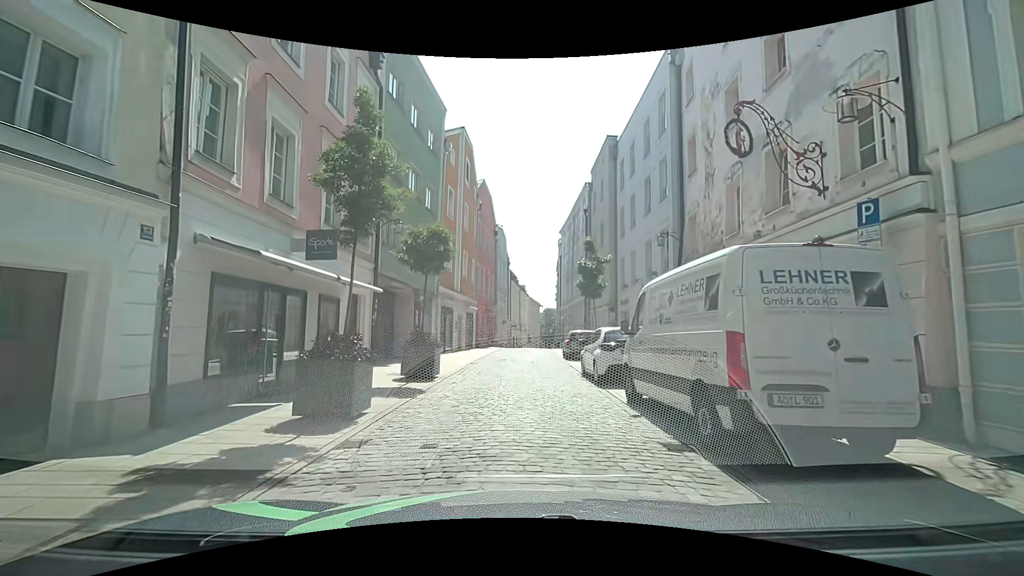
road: residential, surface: sett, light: Day
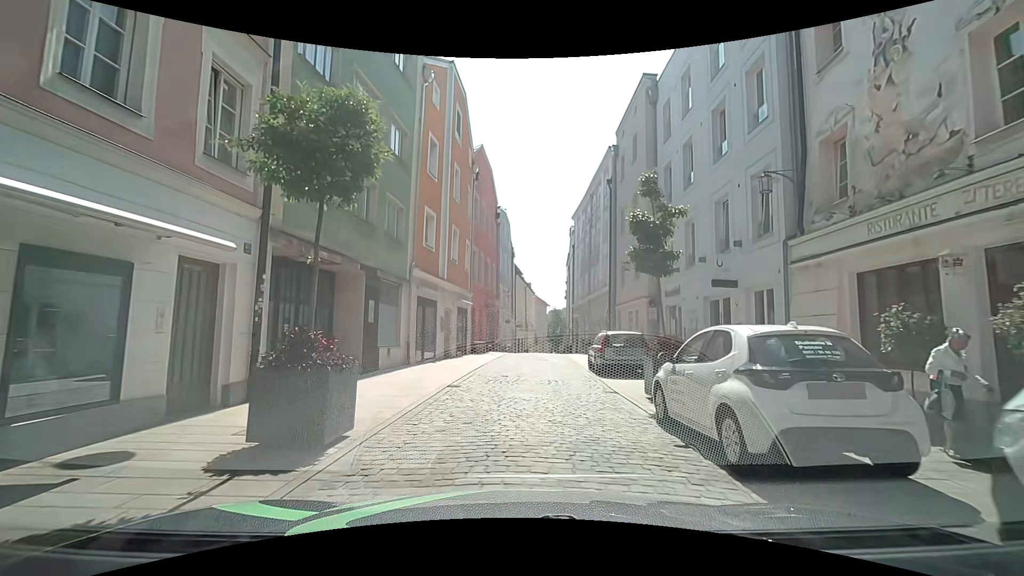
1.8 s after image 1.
(+0.1, +8.0) m; +1°
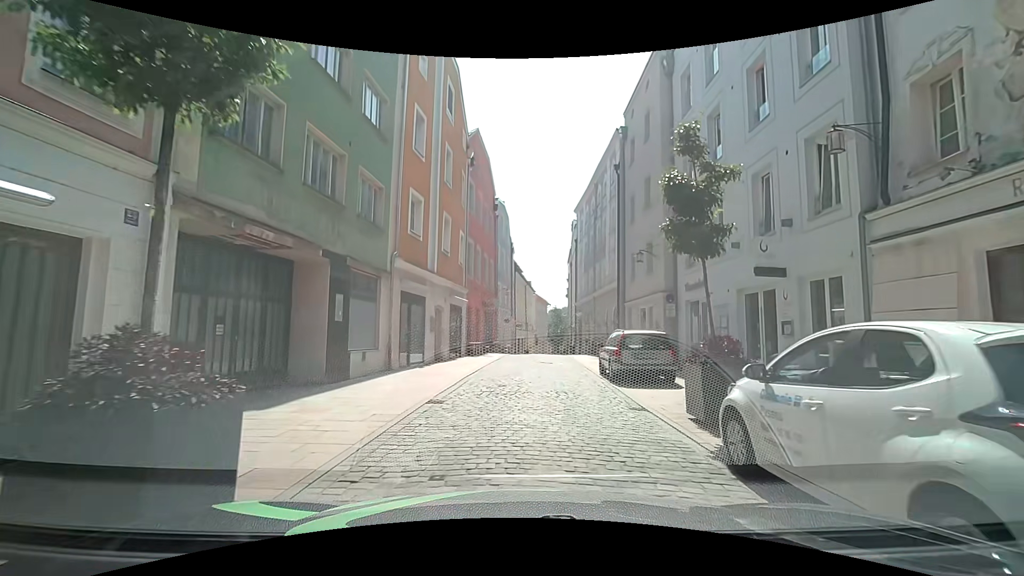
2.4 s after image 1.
(0.0, +2.7) m; 0°
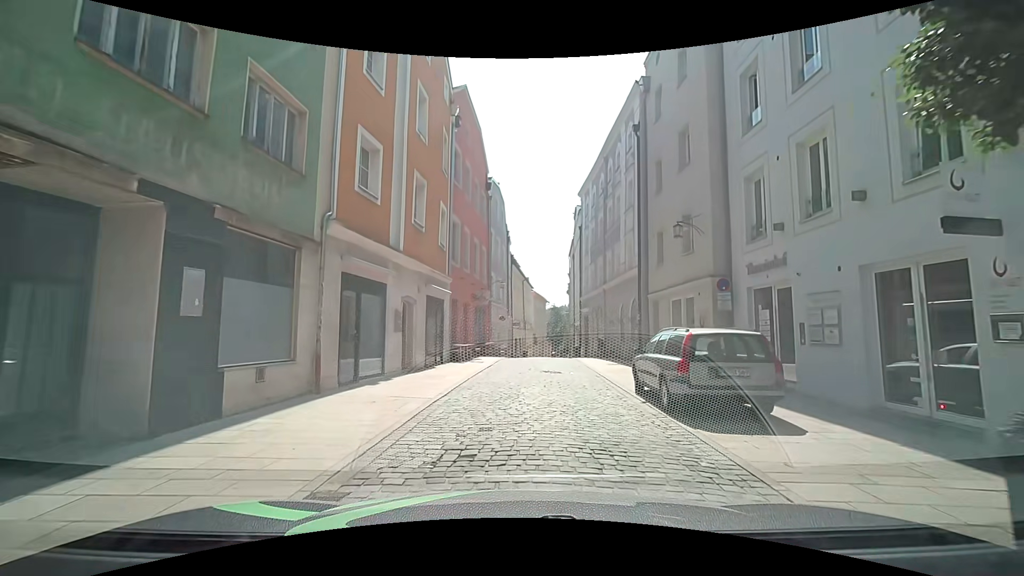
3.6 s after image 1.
(0.0, +5.5) m; 0°
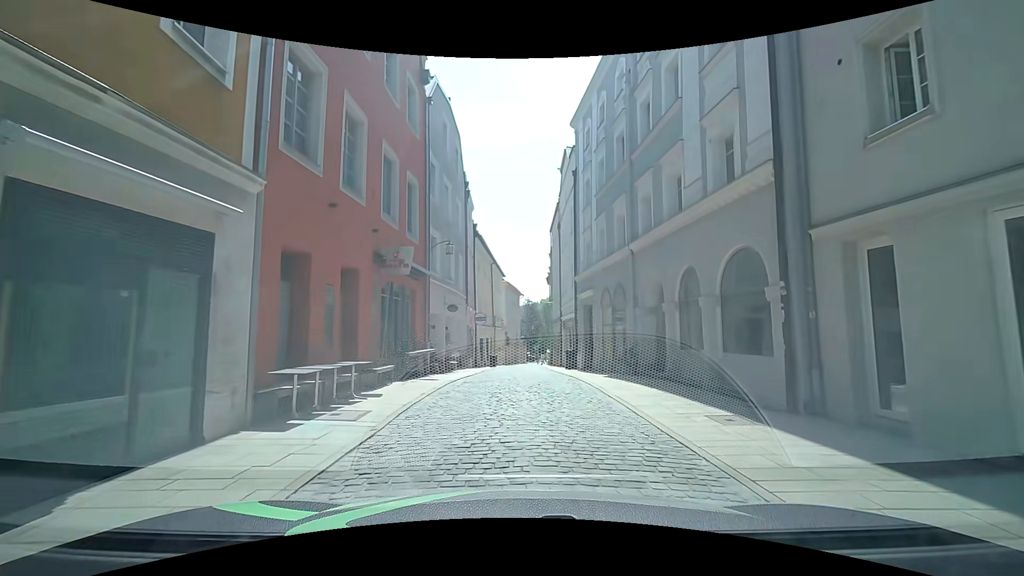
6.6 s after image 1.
(+0.2, +14.3) m; +2°
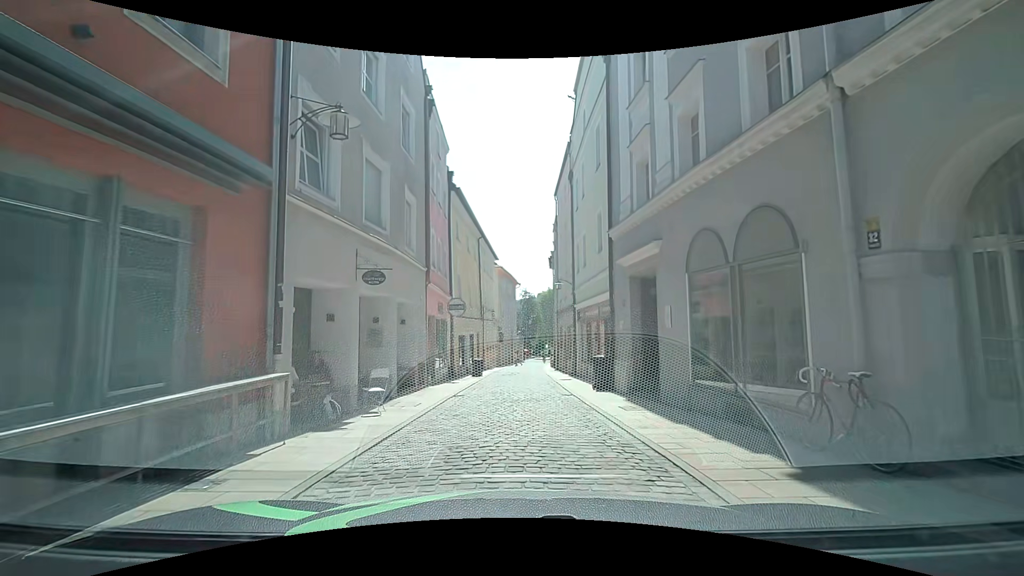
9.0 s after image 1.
(-0.1, +11.4) m; +1°
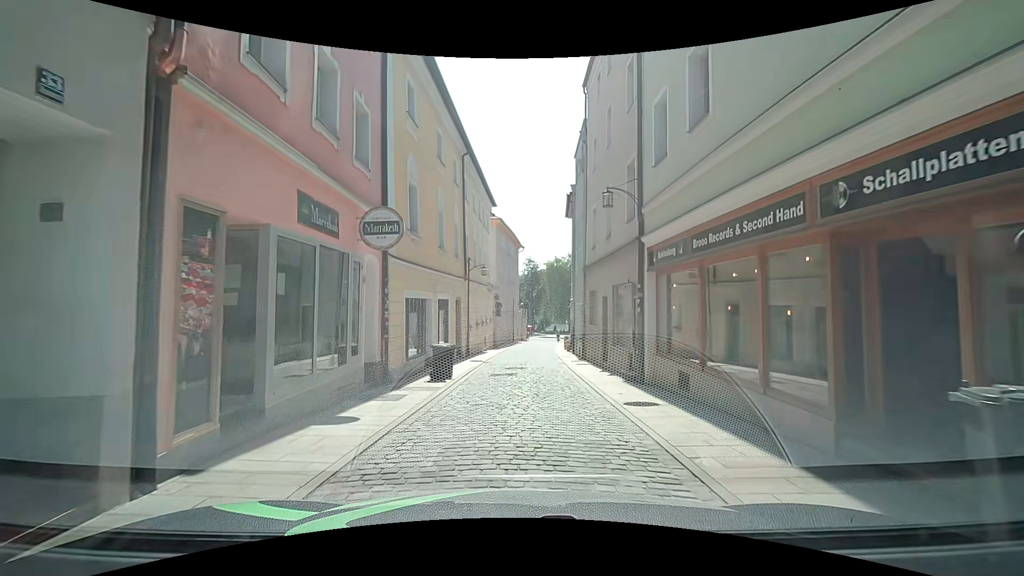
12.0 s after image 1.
(0.0, +13.5) m; 0°
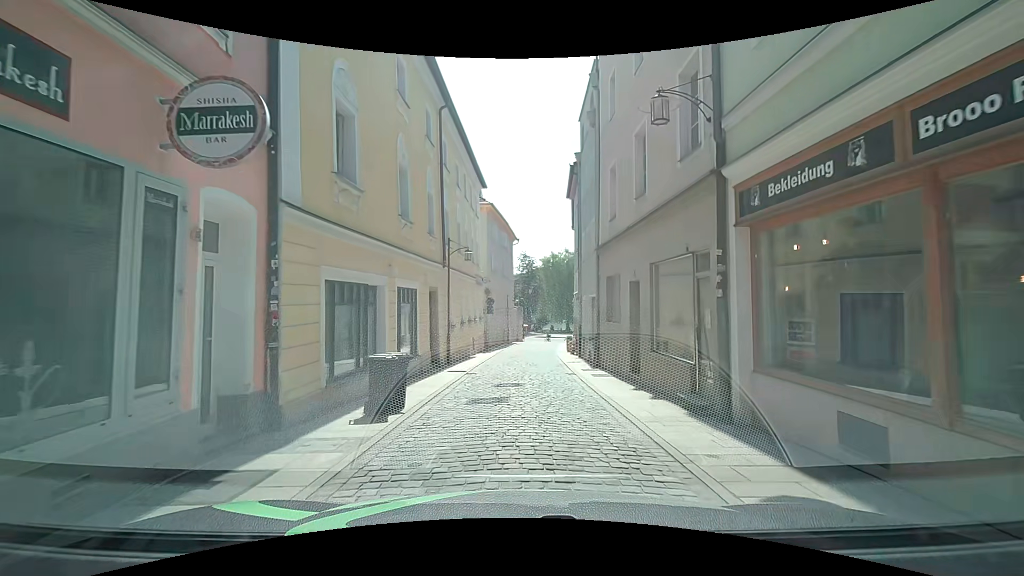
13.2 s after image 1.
(+0.1, +5.4) m; +2°
